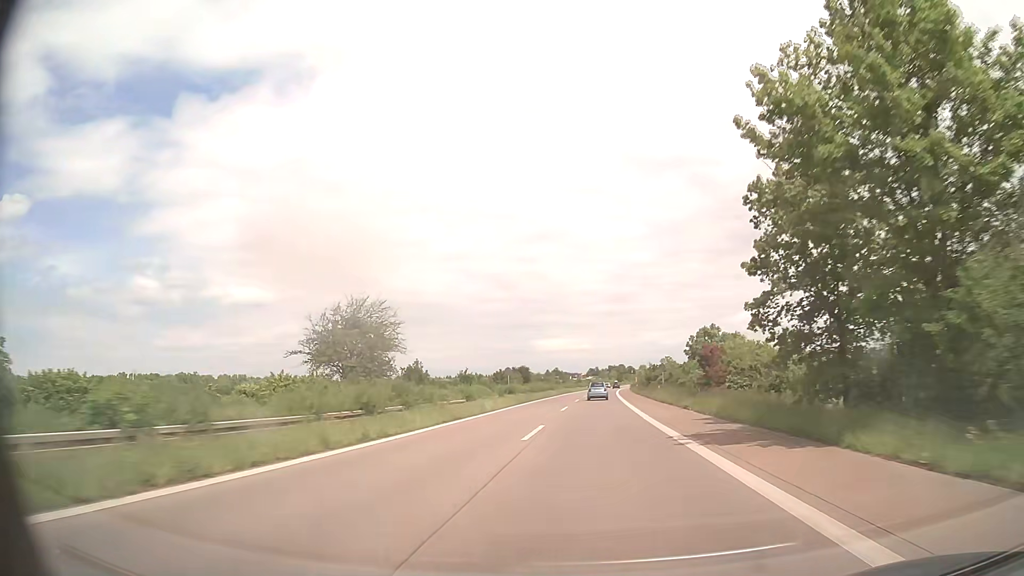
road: trunk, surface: asphalt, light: Day
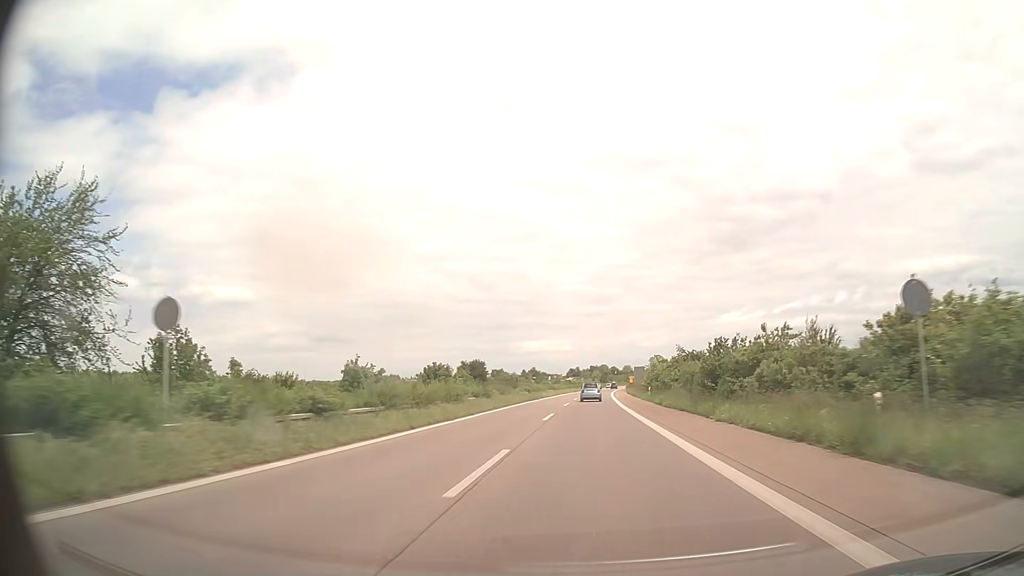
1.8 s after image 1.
(+0.7, +44.8) m; +2°
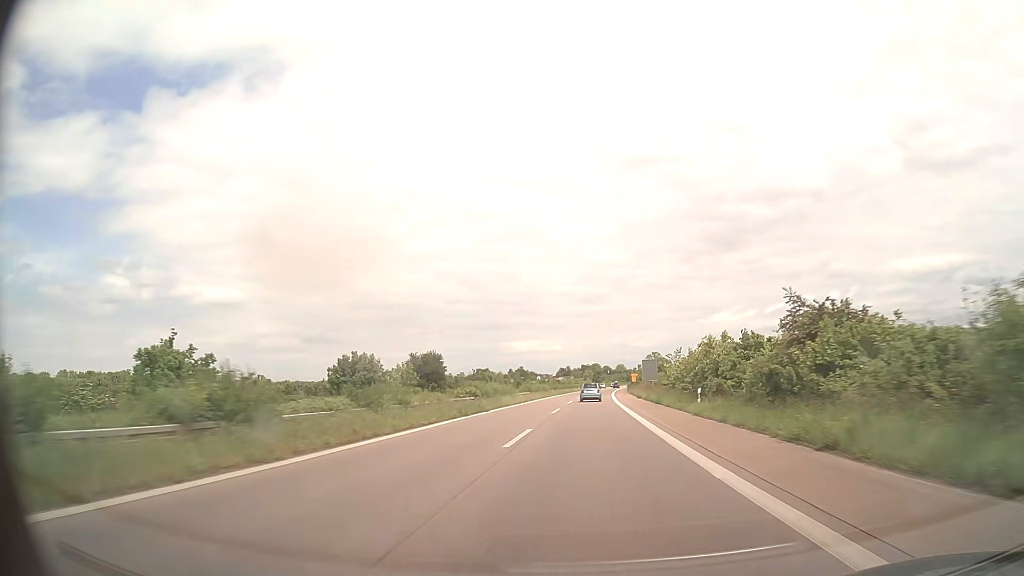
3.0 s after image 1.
(+0.2, +29.7) m; +1°
(0, +10) (0, +20) (0, +30) (0, +40) (+1, +50) (+1, +60) (+1, +70) (+2, +80) (+2, +90) (+2, +100) m
